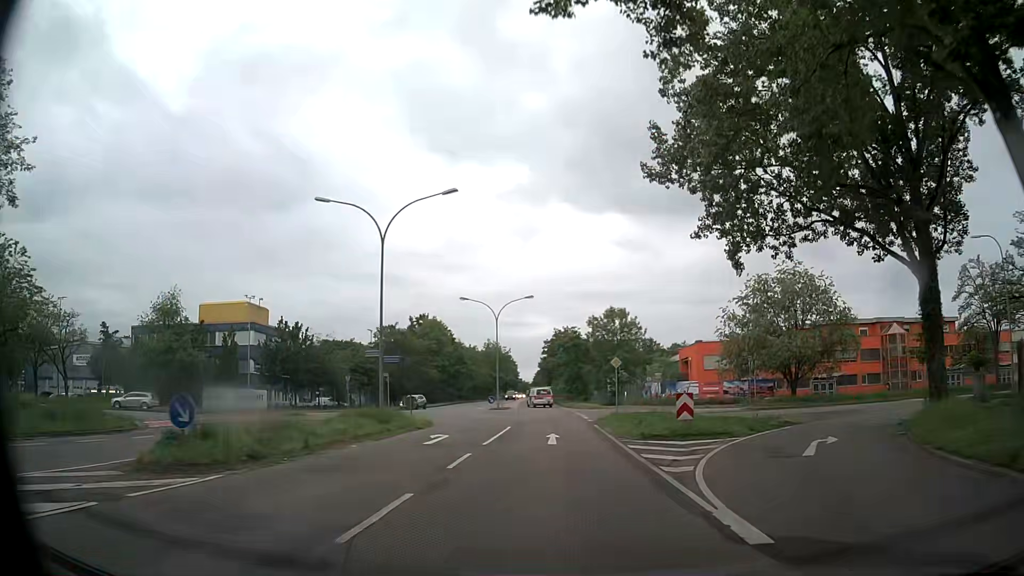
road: secondary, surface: asphalt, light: Day
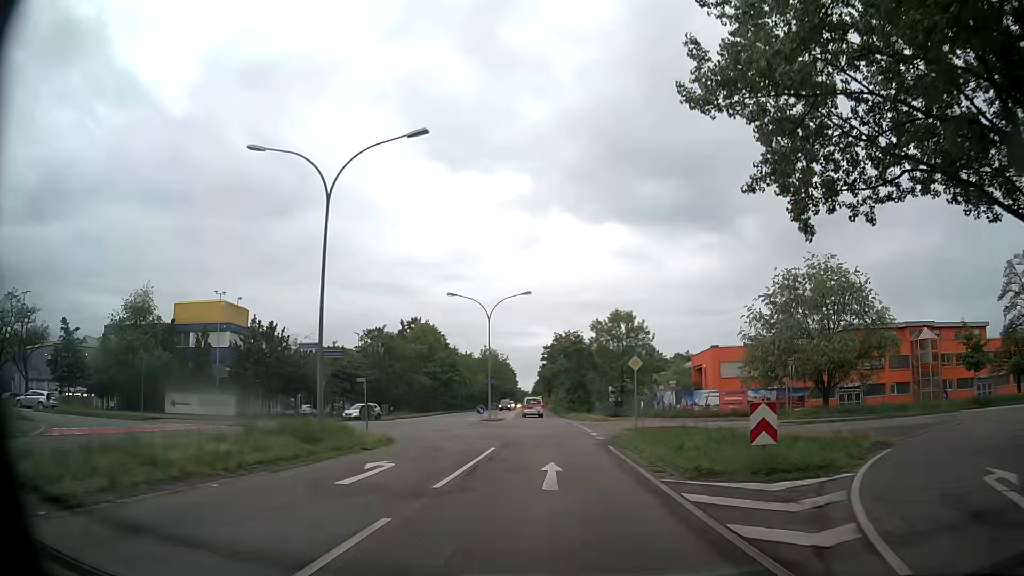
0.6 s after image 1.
(-0.1, +7.4) m; -1°
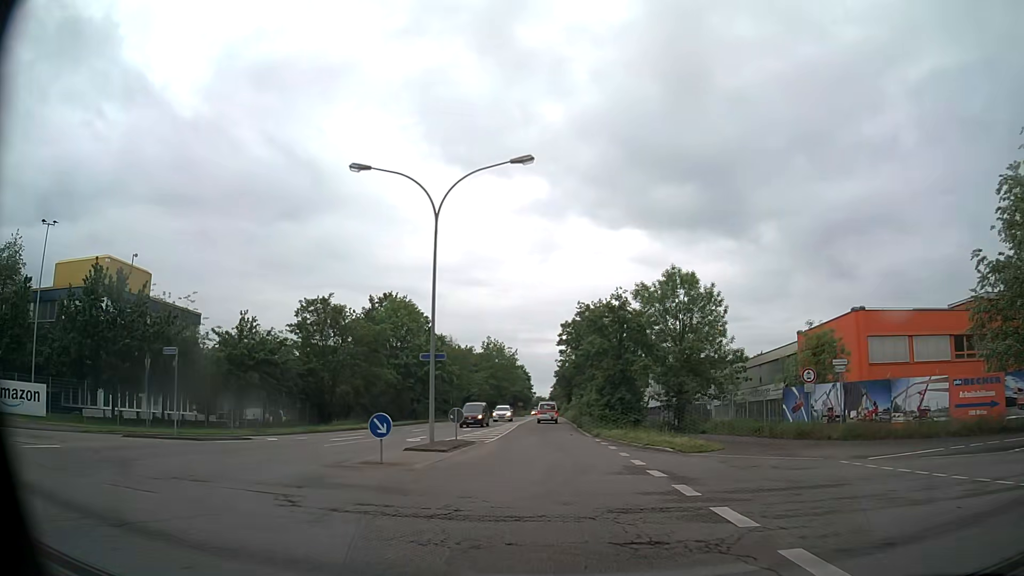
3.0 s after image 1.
(-0.2, +29.7) m; -1°
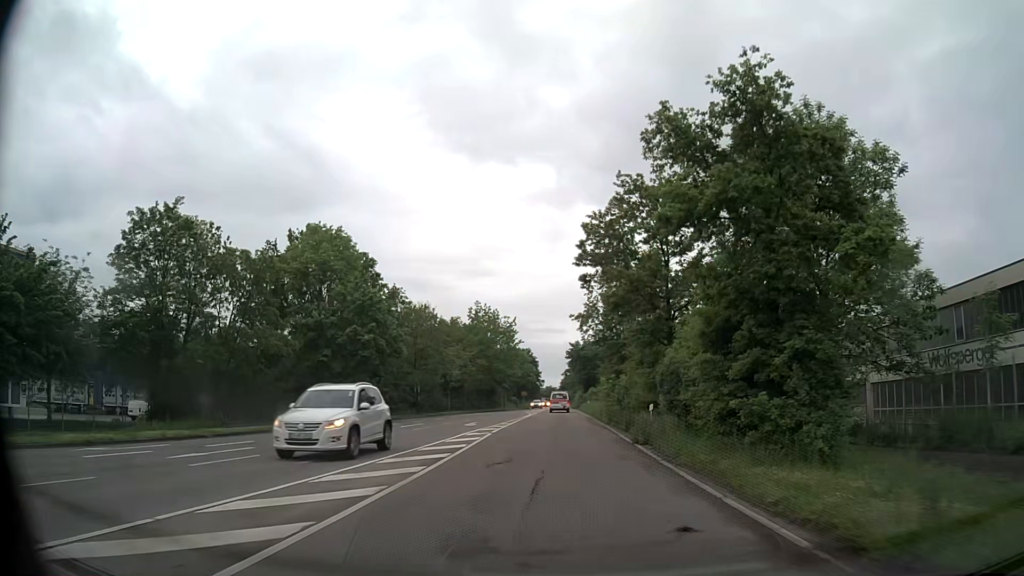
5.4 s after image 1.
(-0.2, +29.8) m; -1°
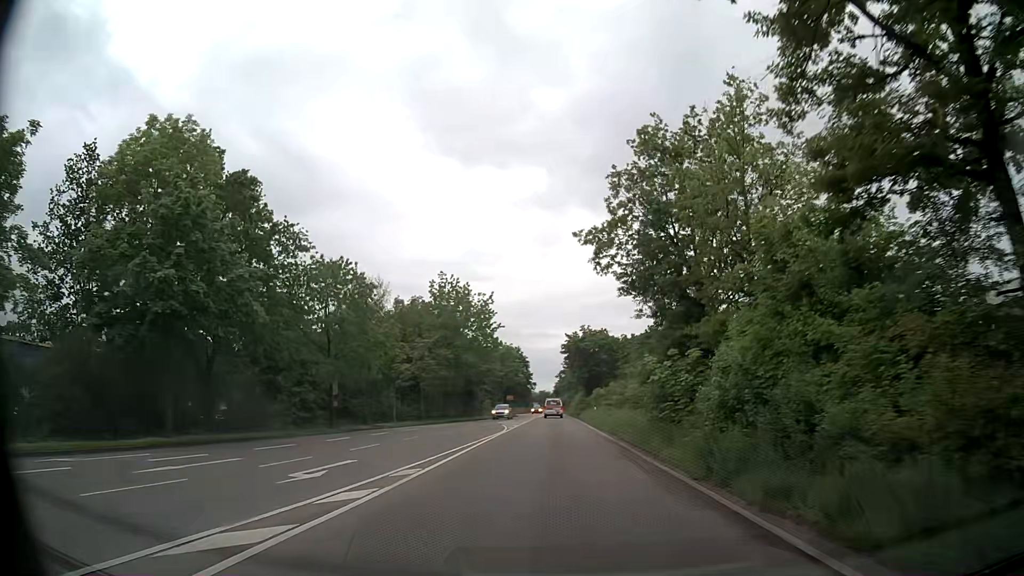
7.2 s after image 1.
(+0.2, +22.3) m; 0°
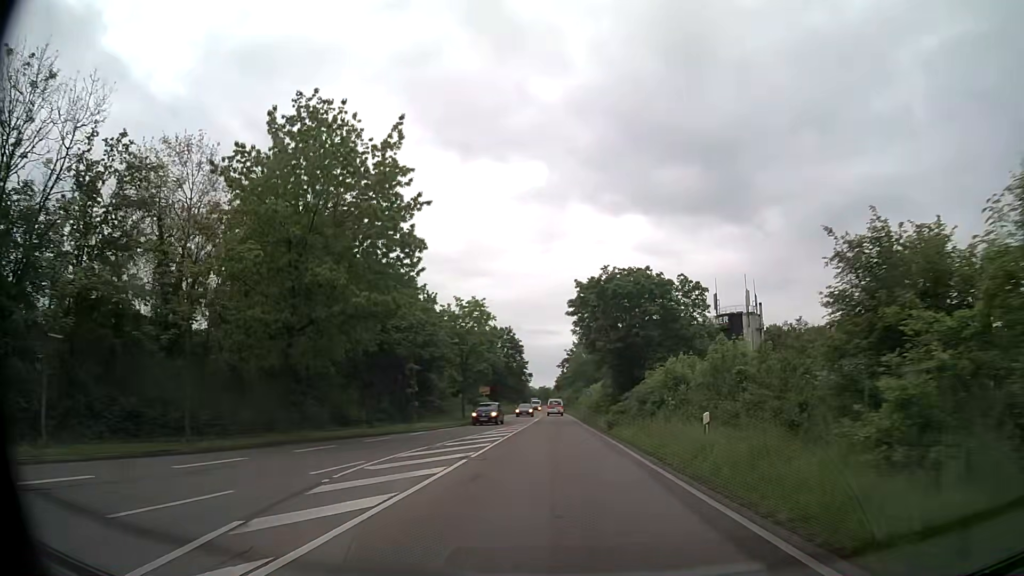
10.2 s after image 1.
(+0.2, +37.3) m; 0°
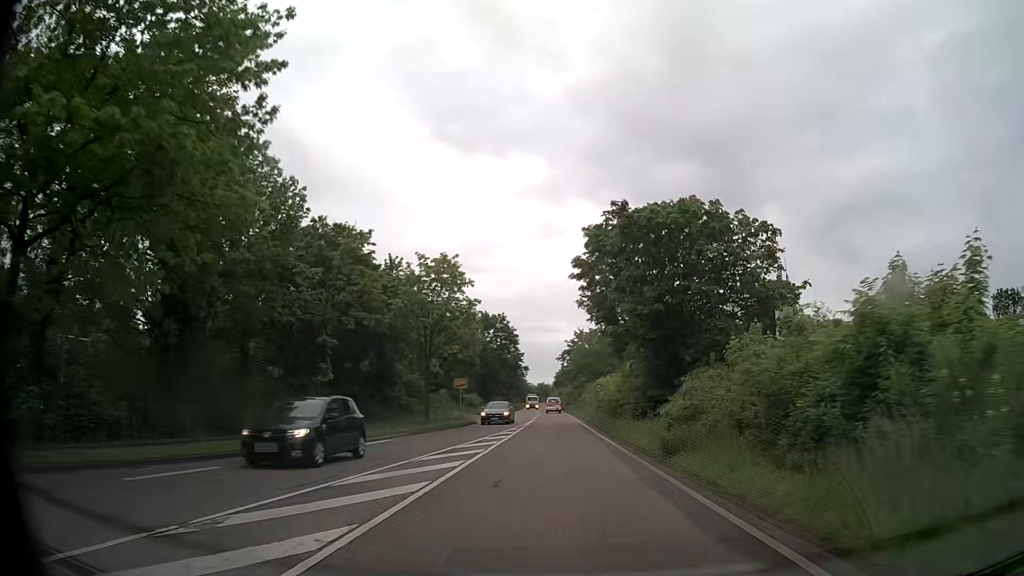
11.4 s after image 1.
(0.0, +15.0) m; 0°
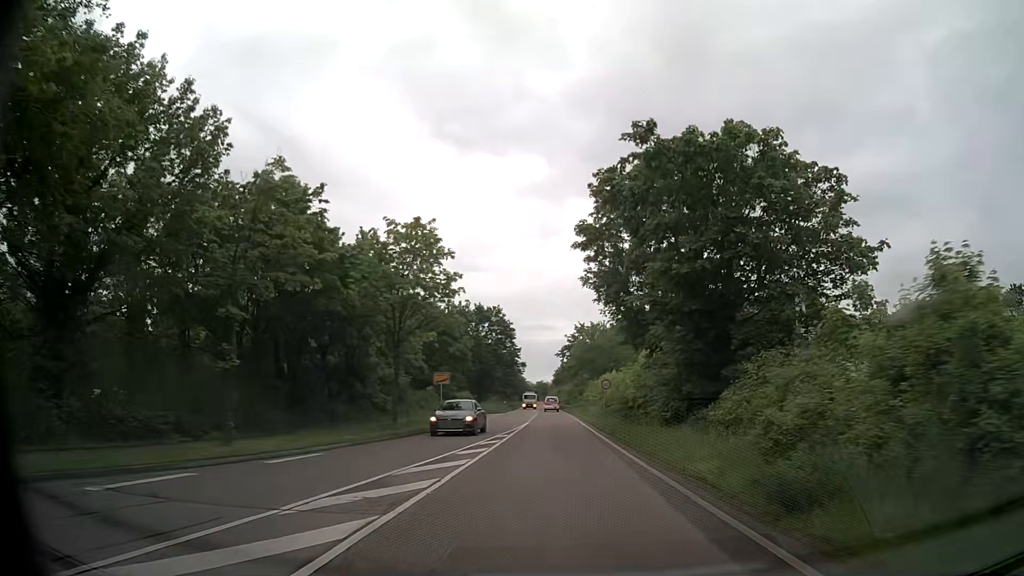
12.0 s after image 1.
(0.0, +7.6) m; 0°
(0, +10) (0, +20) (0, +30) (0, +40) (0, +50) (0, +60) (0, +70) (0, +80) (-1, +90) (-1, +100) m
